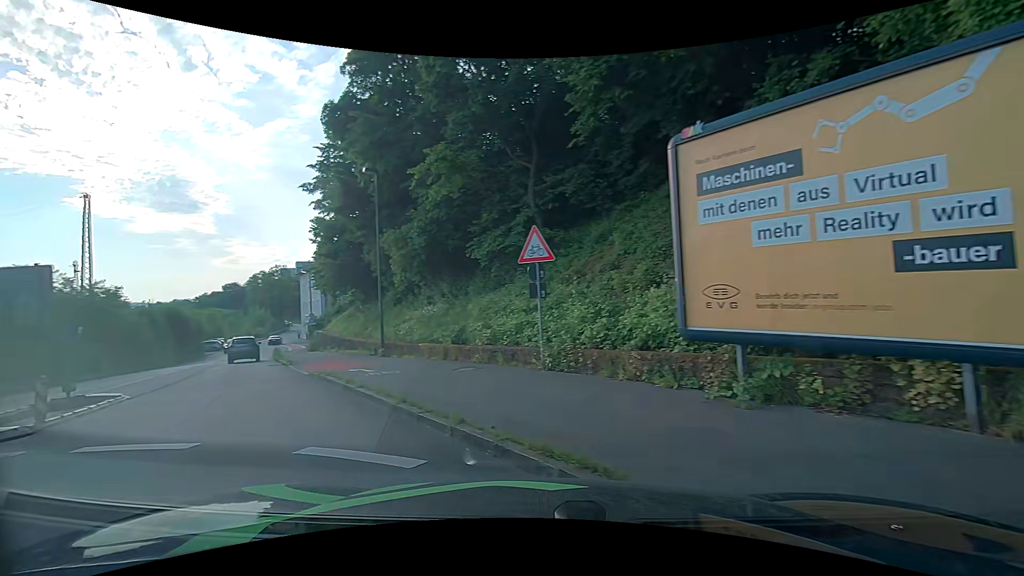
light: Day
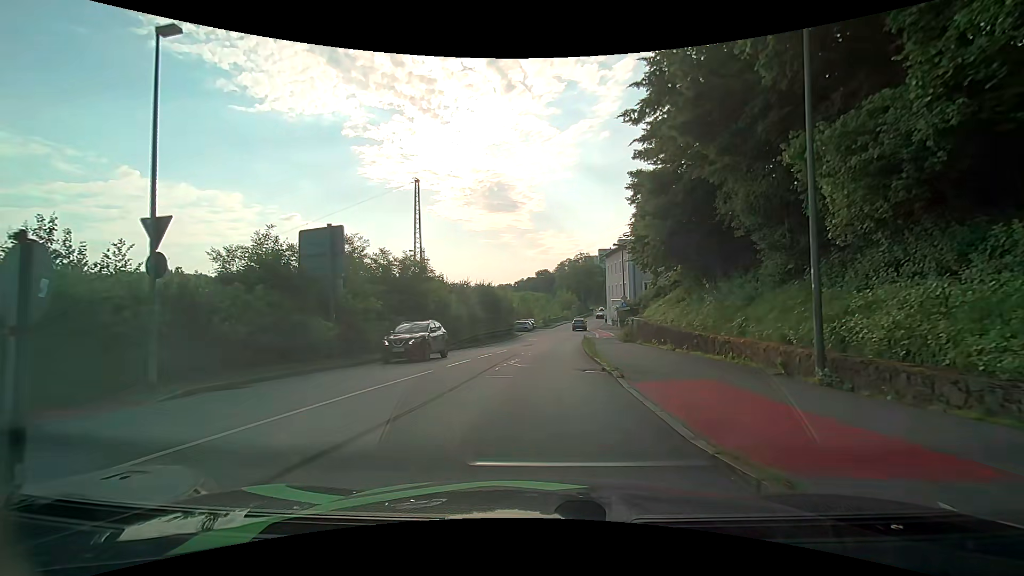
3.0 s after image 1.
(-4.6, +10.0) m; -34°
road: residential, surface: asphalt
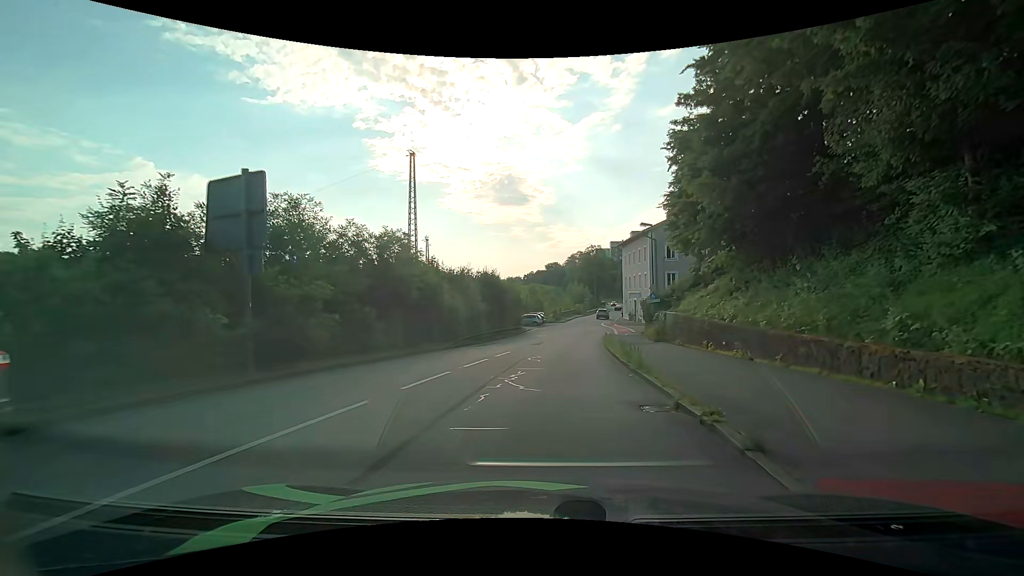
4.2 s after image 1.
(-0.1, +6.5) m; -1°
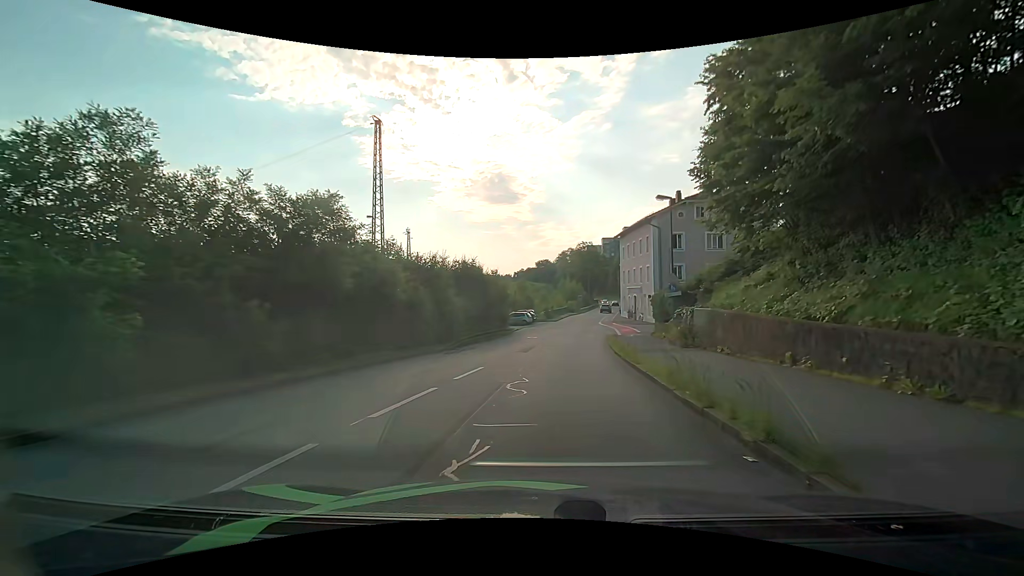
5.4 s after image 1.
(+0.1, +7.3) m; +1°
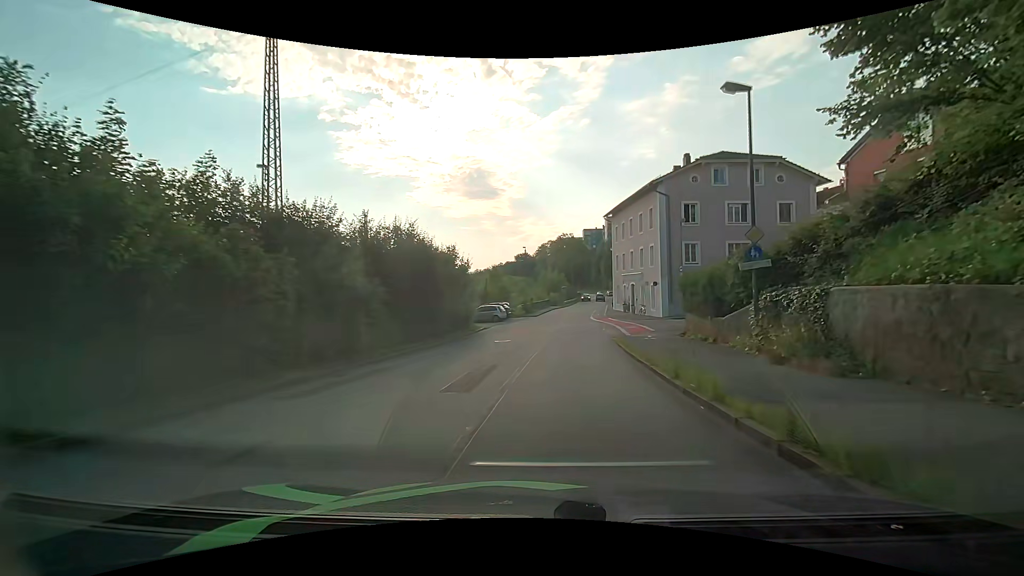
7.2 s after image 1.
(+0.4, +12.4) m; +2°
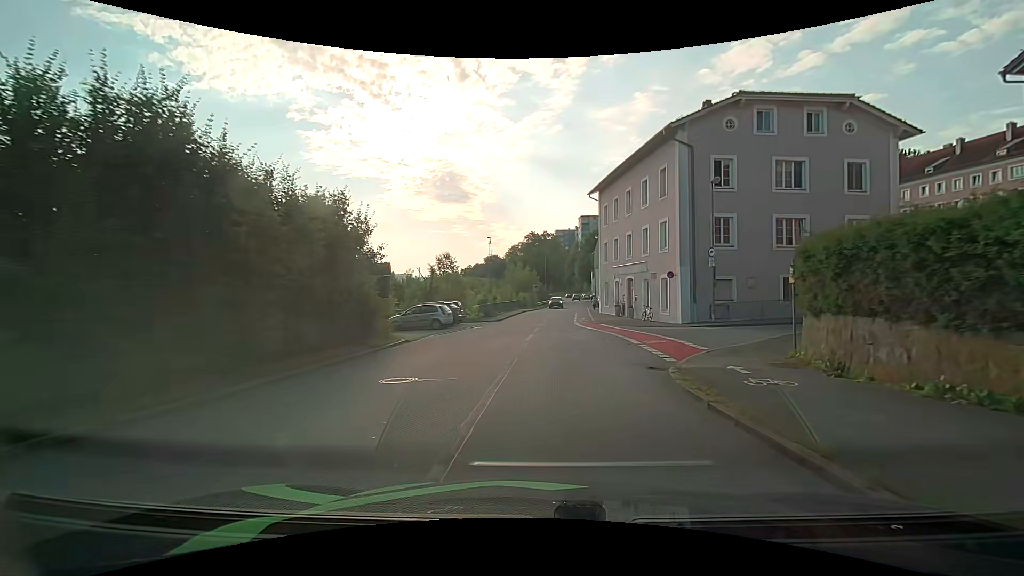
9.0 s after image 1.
(+0.6, +14.3) m; +4°
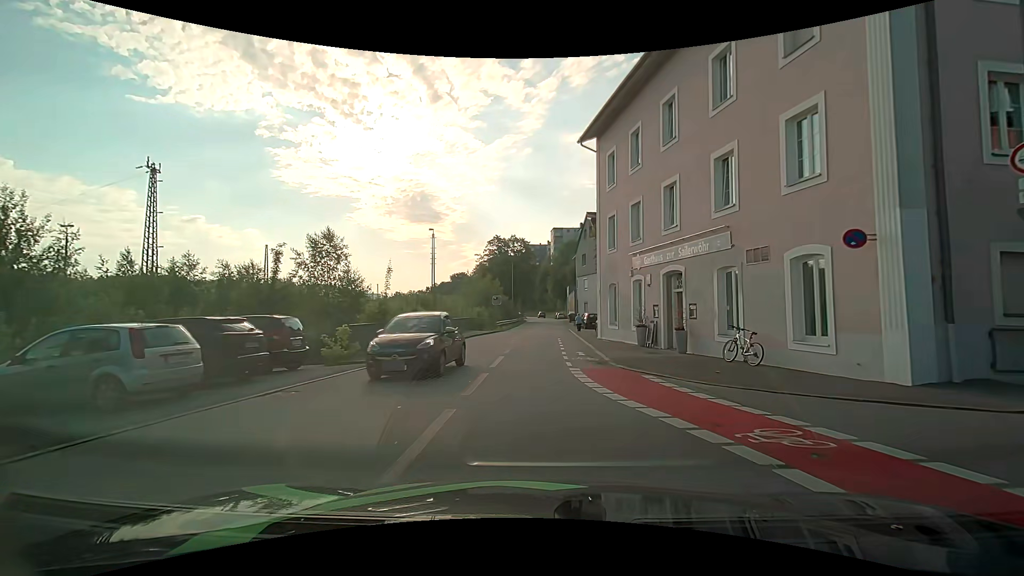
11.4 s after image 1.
(+0.8, +20.1) m; +4°
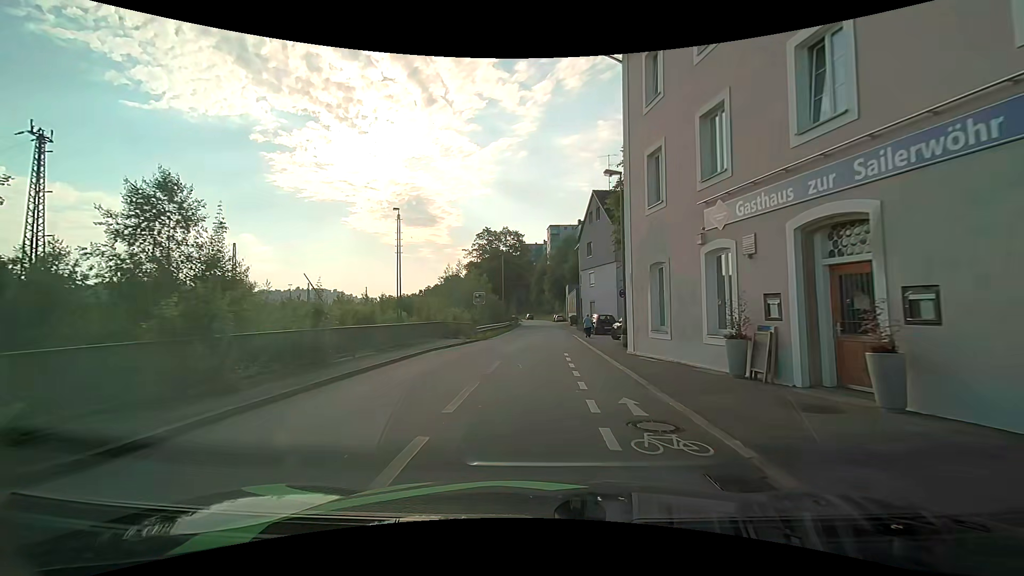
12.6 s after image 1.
(0.0, +10.7) m; 0°
(0, +10) (0, +20) (+1, +30) (+1, +40) (+1, +50) (+1, +60) (+1, +70) (+2, +80) (+2, +90) (+2, +100) m
